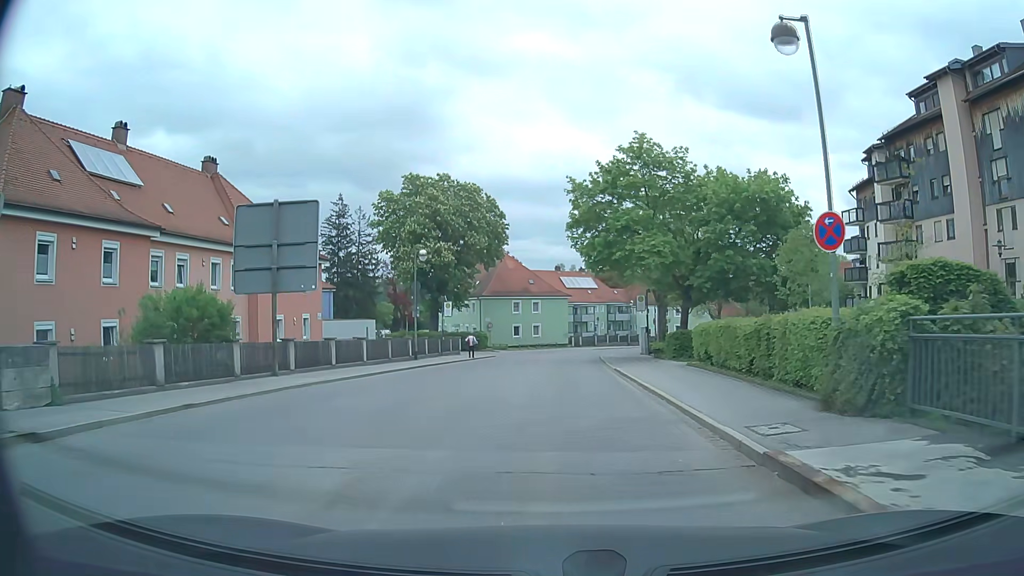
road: tertiary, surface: asphalt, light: Day
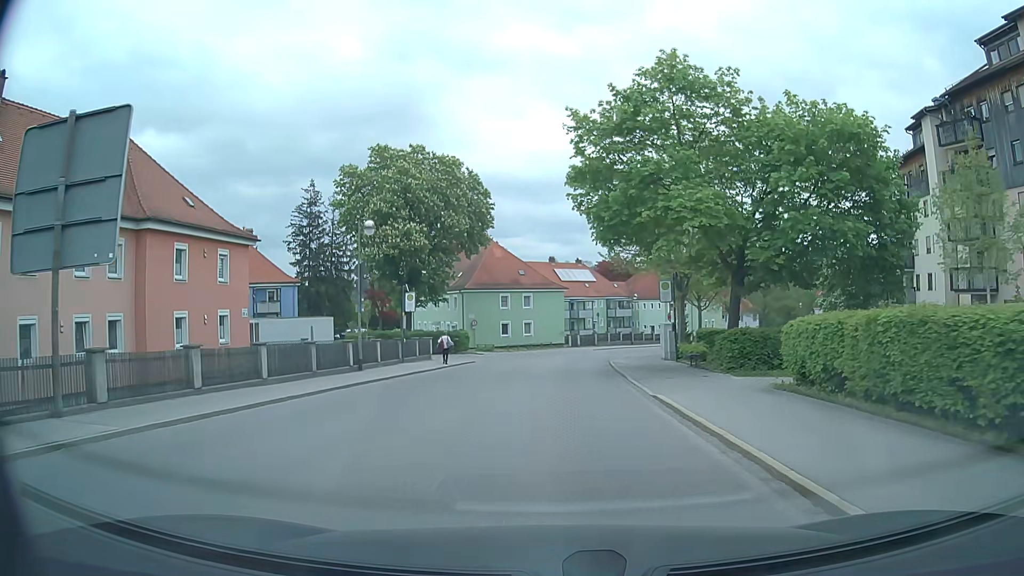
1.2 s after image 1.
(0.0, +10.2) m; 0°
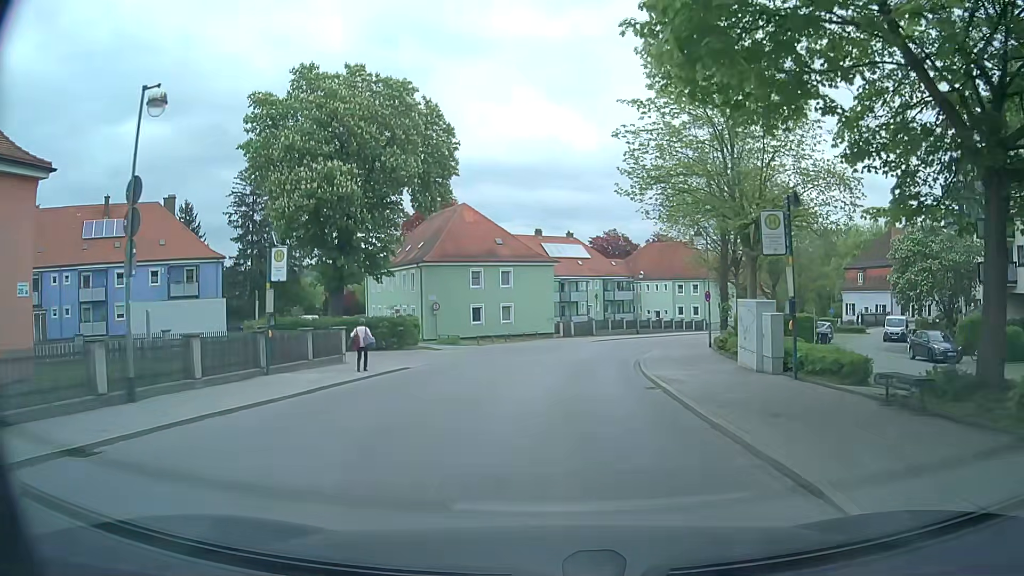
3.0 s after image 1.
(+0.2, +15.6) m; +1°
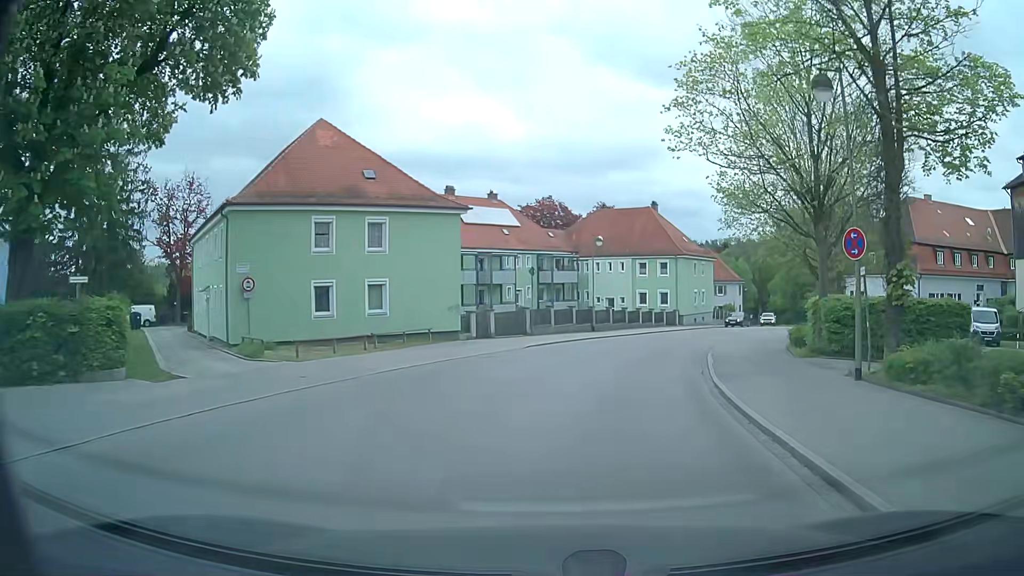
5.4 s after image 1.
(+0.7, +22.5) m; +6°
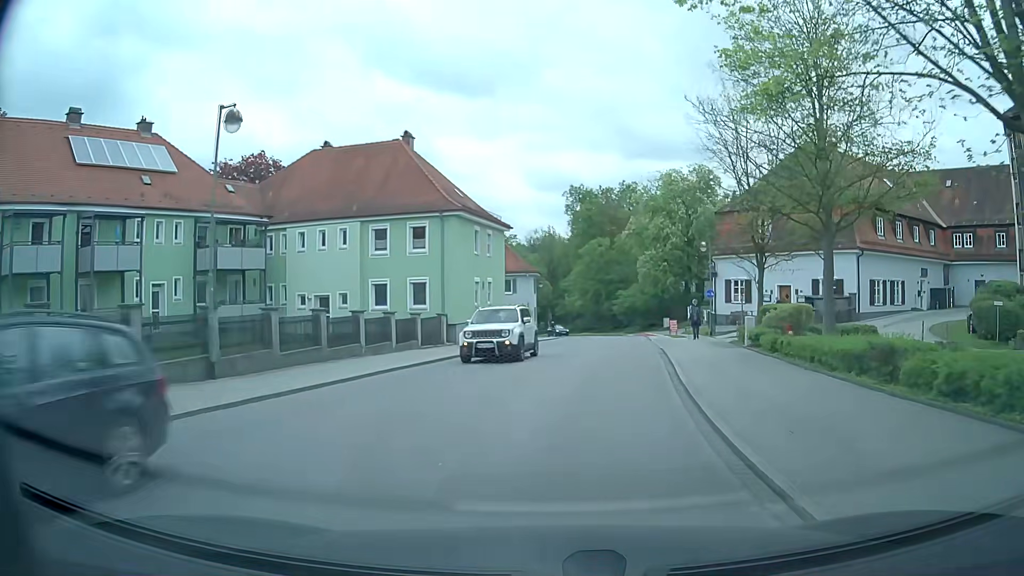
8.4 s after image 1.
(+4.7, +27.9) m; +20°
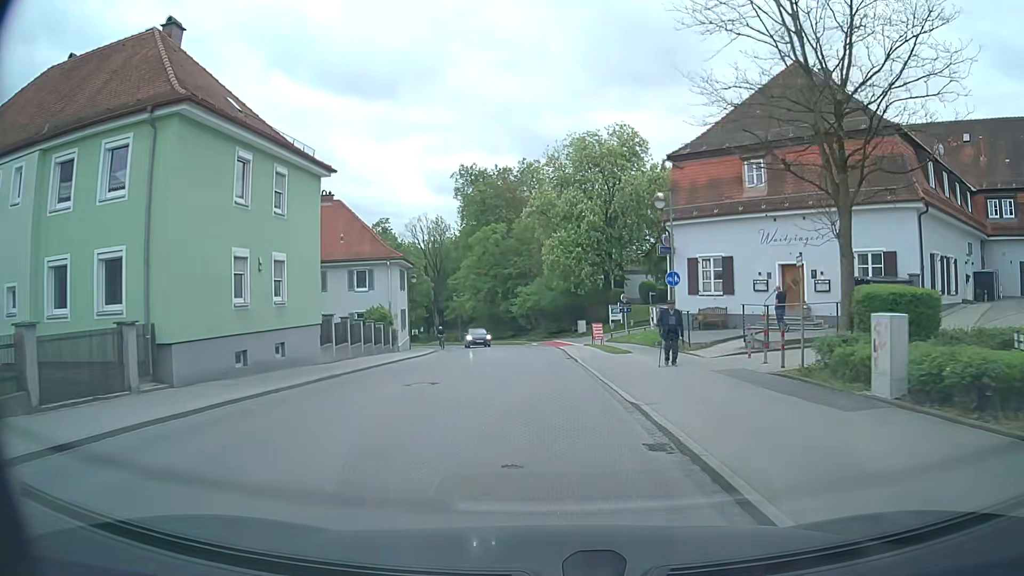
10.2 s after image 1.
(+1.7, +17.8) m; +9°
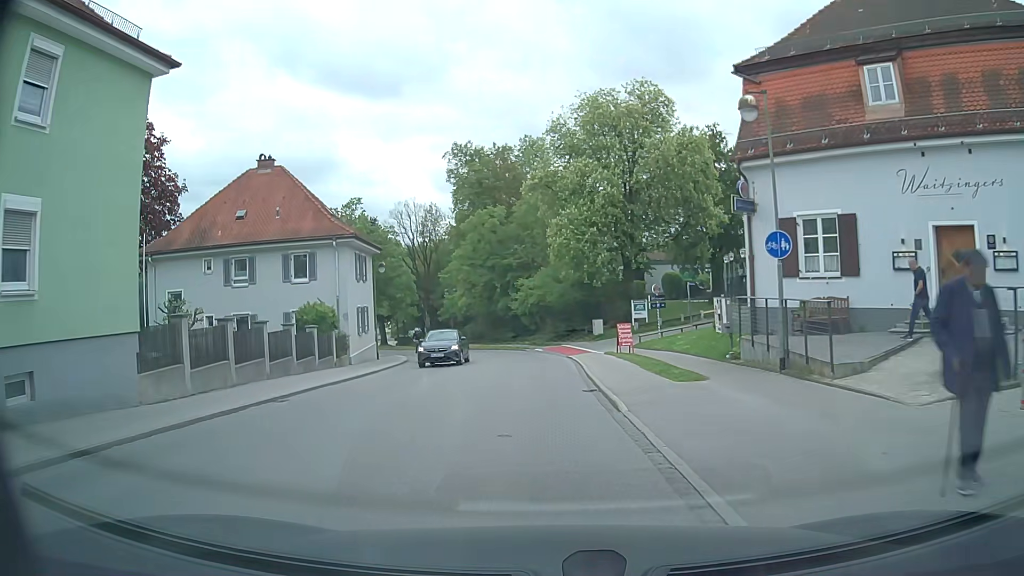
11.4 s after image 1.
(0.0, +11.7) m; -1°
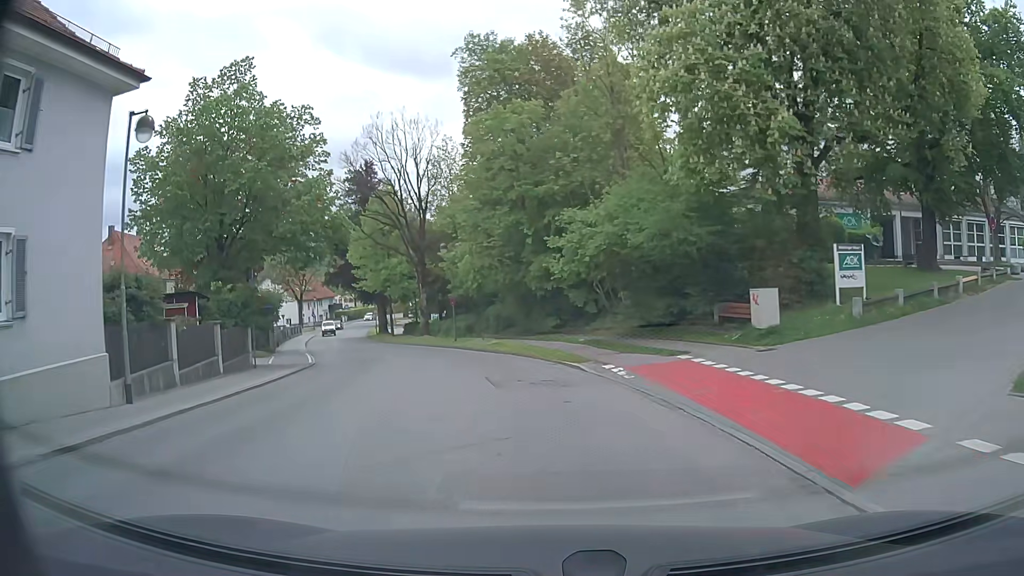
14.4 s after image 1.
(-0.6, +28.7) m; -3°
(0, +10) (-2, +20) (-5, +30) (-8, +39) (-12, +48) (-16, +57) (-19, +67) (-23, +76) (-26, +86) (-28, +95) m
